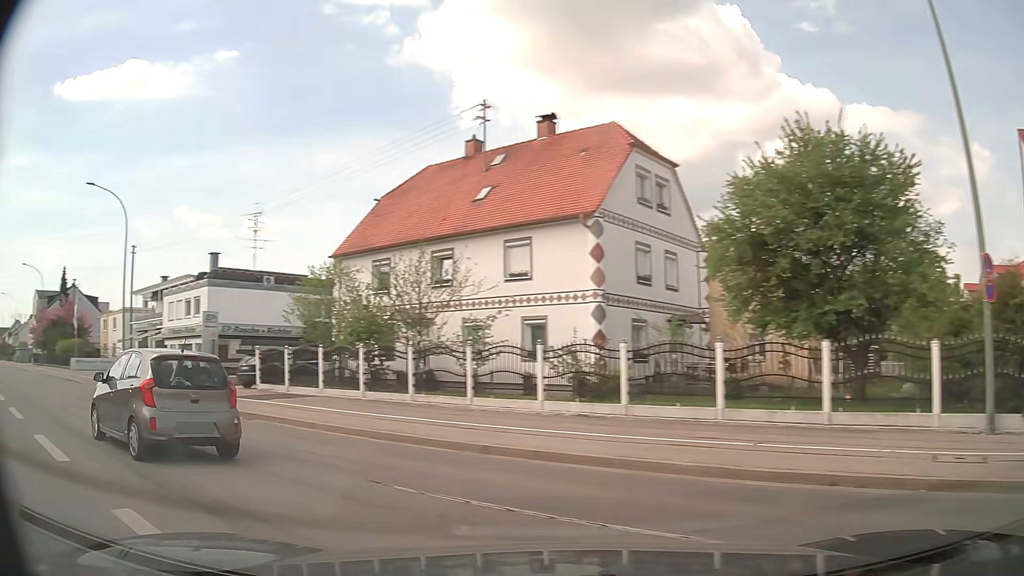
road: tertiary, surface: asphalt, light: Day
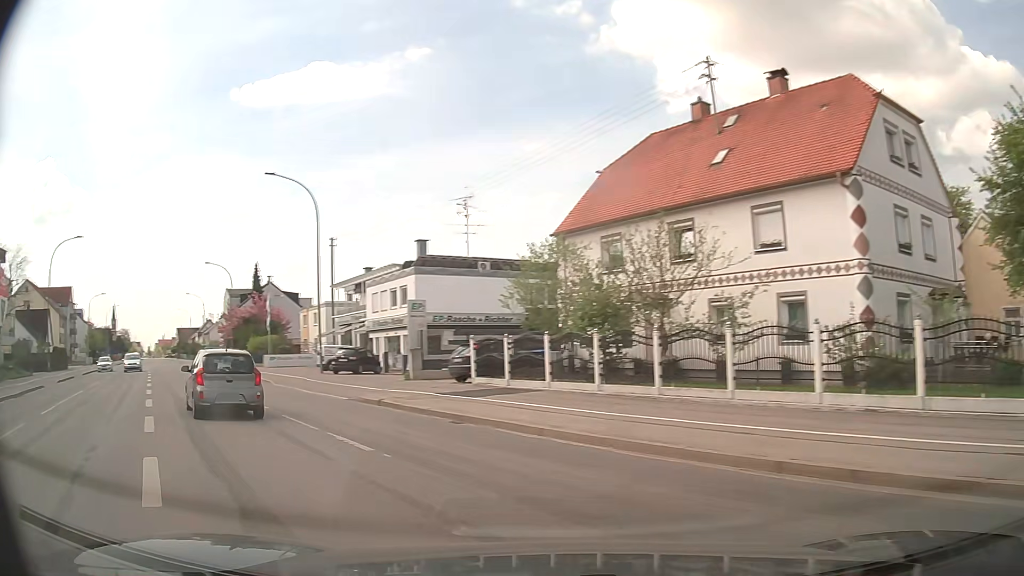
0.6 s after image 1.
(-0.6, +3.2) m; -20°
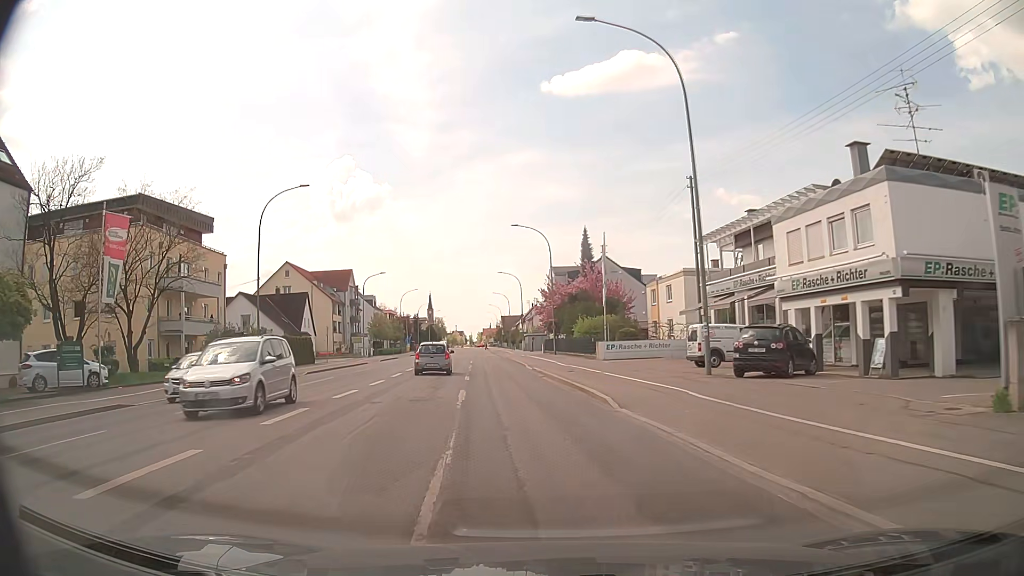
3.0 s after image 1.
(-7.3, +18.8) m; -29°
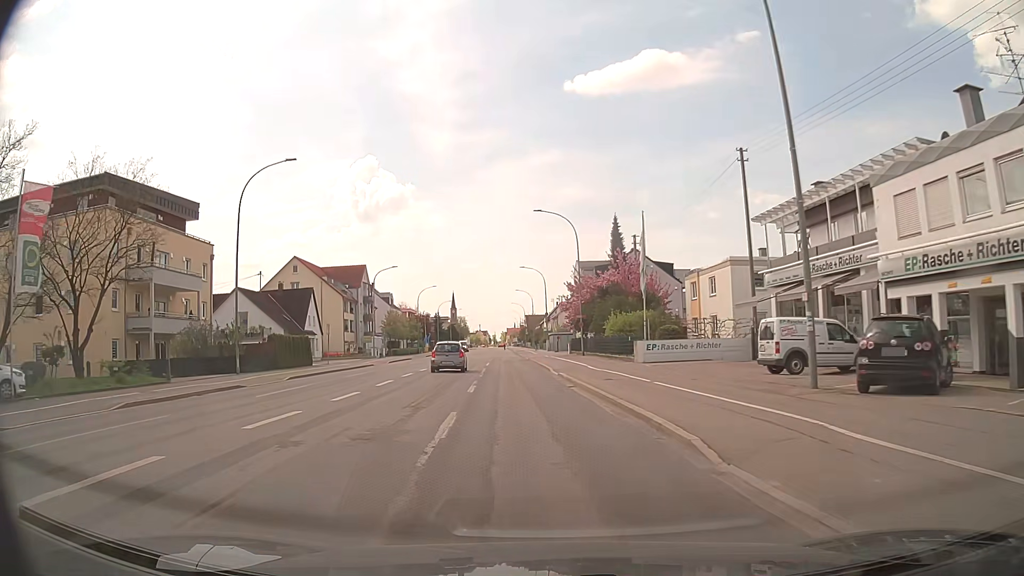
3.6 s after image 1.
(-0.1, +7.0) m; -2°
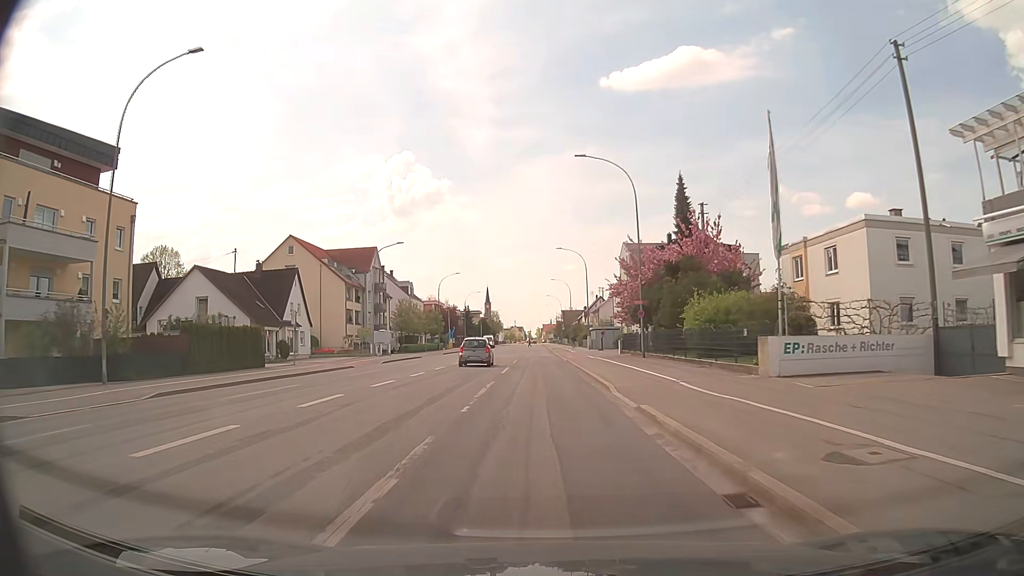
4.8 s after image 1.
(-0.6, +16.1) m; -3°
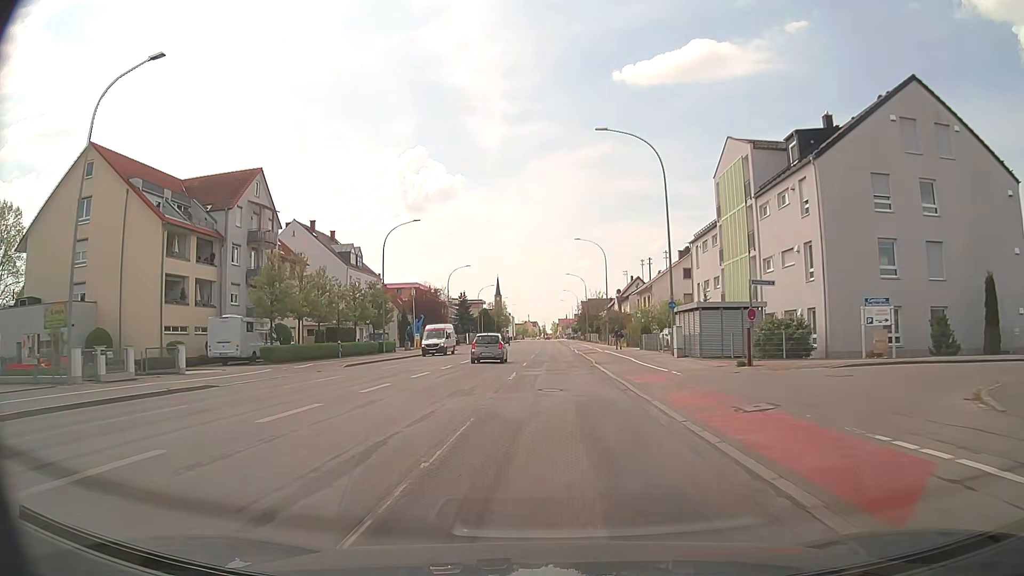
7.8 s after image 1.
(-0.7, +45.2) m; -1°
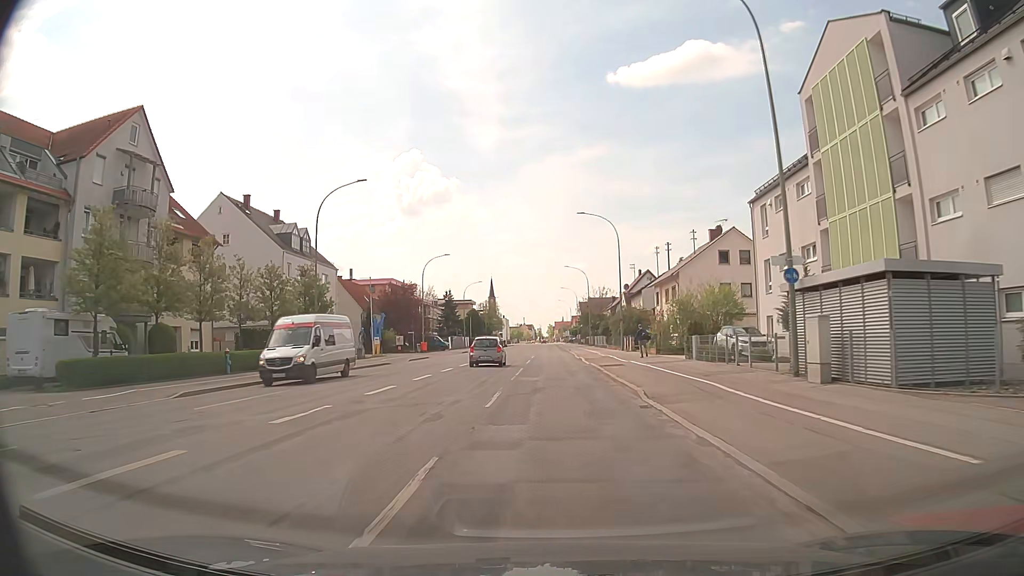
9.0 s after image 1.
(0.0, +17.5) m; 0°
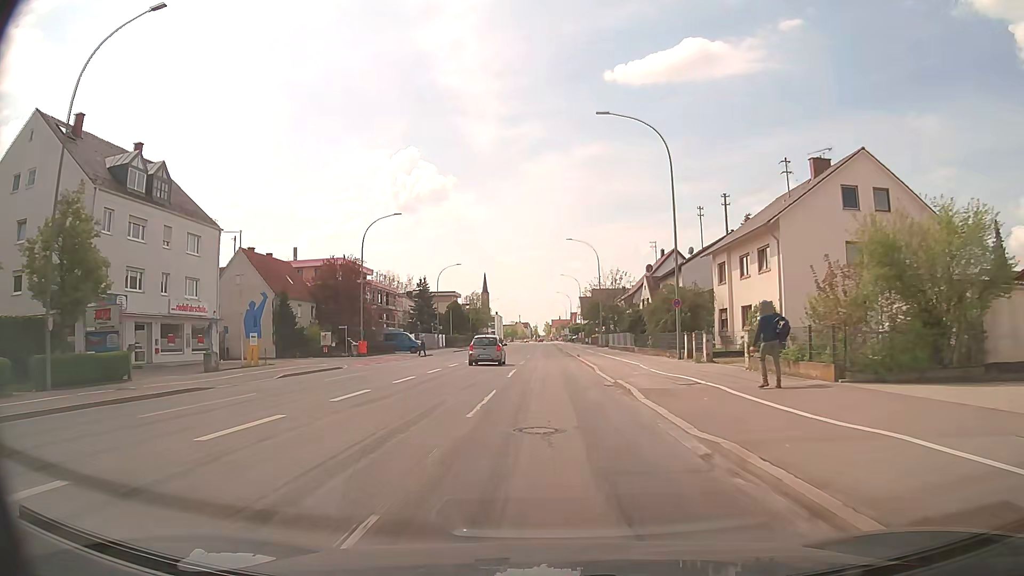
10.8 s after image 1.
(0.0, +26.5) m; 0°
(0, +10) (0, +20) (0, +30) (0, +40) (0, +50) (0, +60) (0, +70) (0, +80) (0, +90) (0, +100) m
